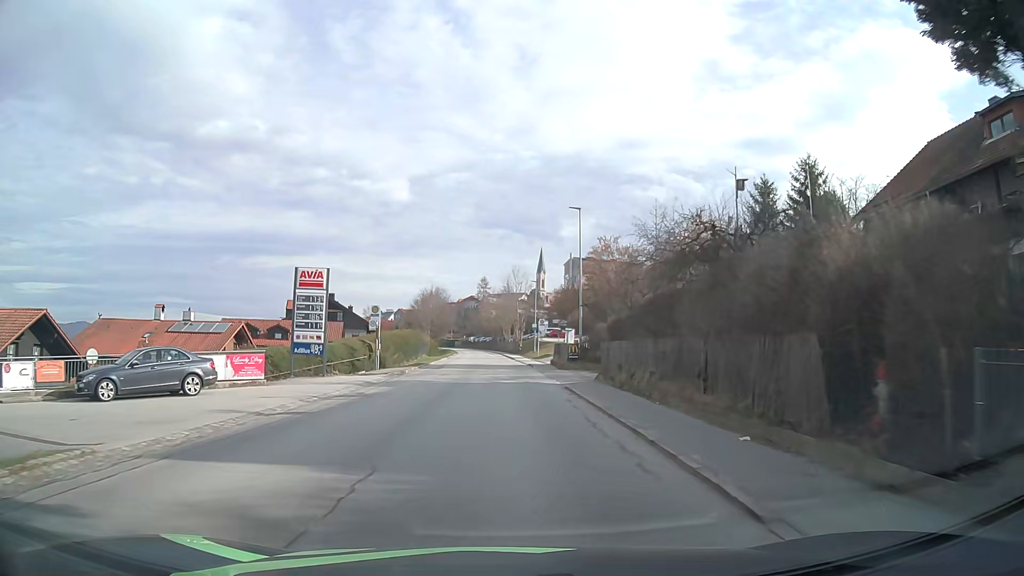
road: tertiary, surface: asphalt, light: Day
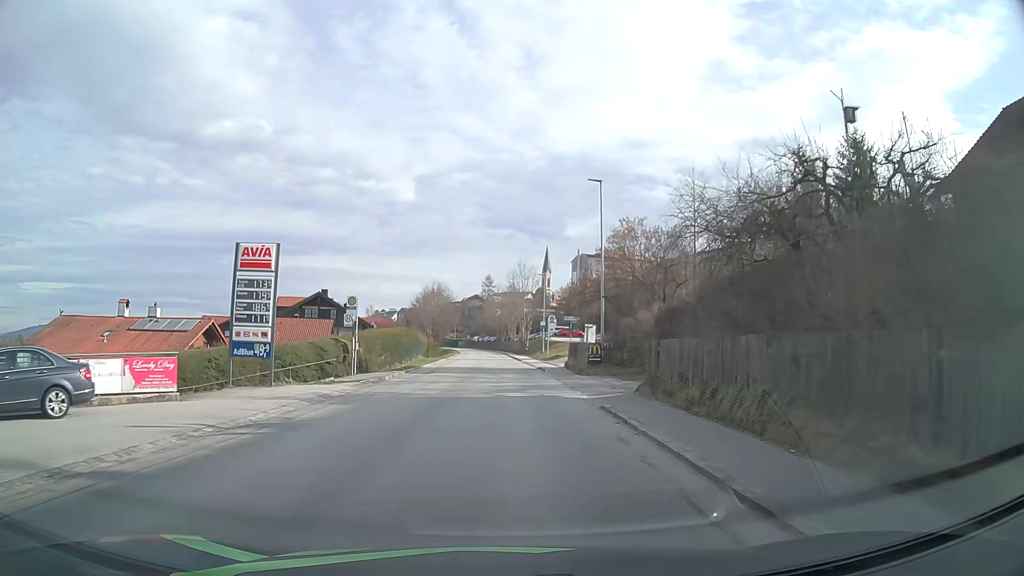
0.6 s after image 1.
(-0.1, +7.0) m; 0°
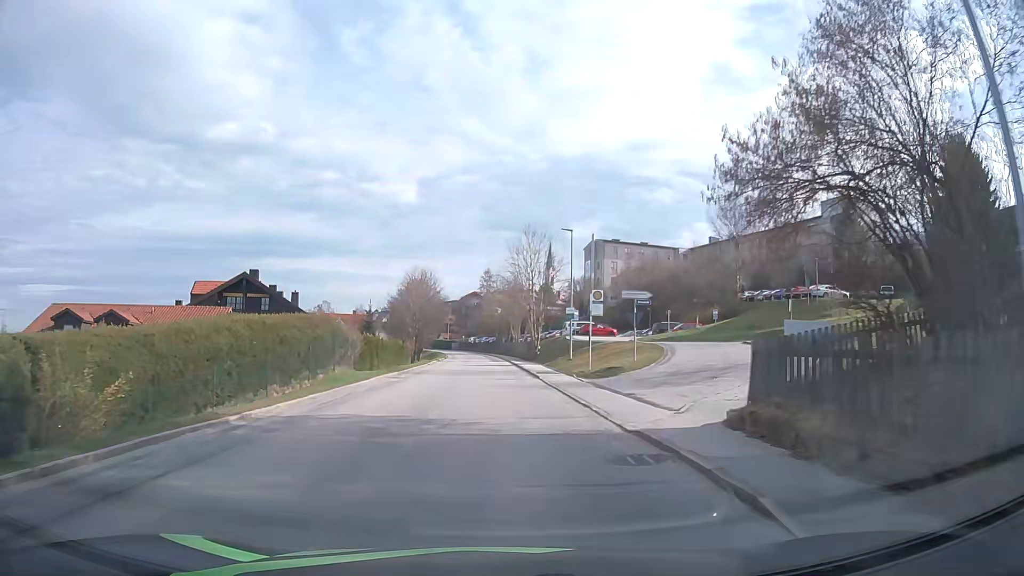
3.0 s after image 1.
(-0.1, +28.3) m; 0°
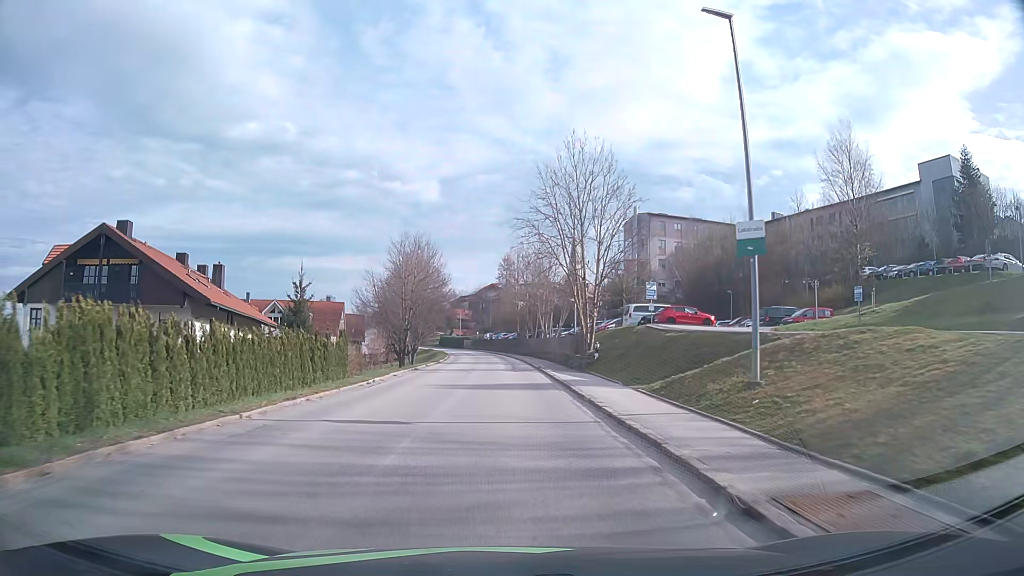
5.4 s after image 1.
(-0.4, +28.8) m; -2°
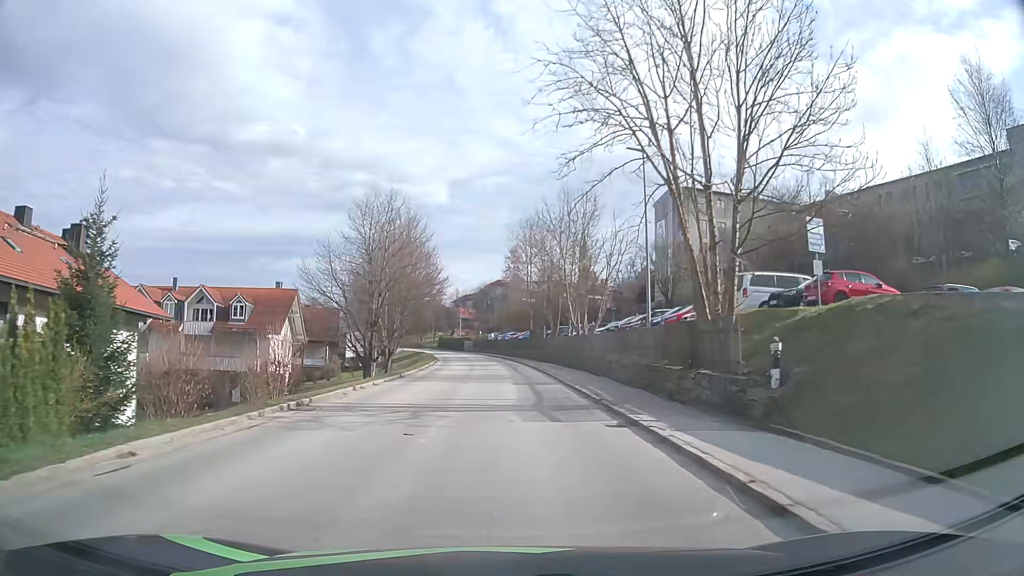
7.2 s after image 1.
(-0.2, +22.0) m; -1°
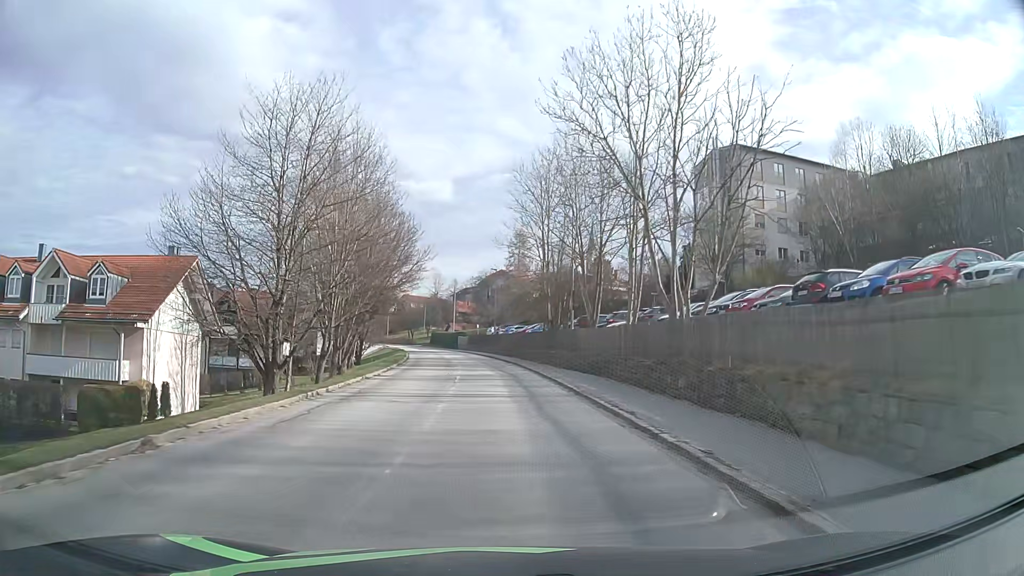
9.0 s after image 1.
(+0.1, +22.3) m; 0°
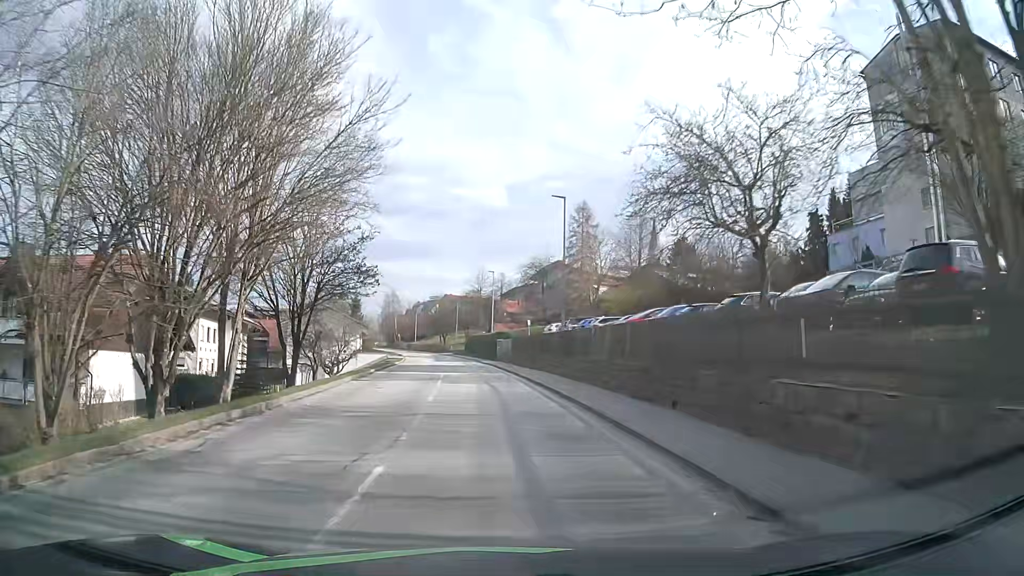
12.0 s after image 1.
(-1.0, +37.4) m; -4°
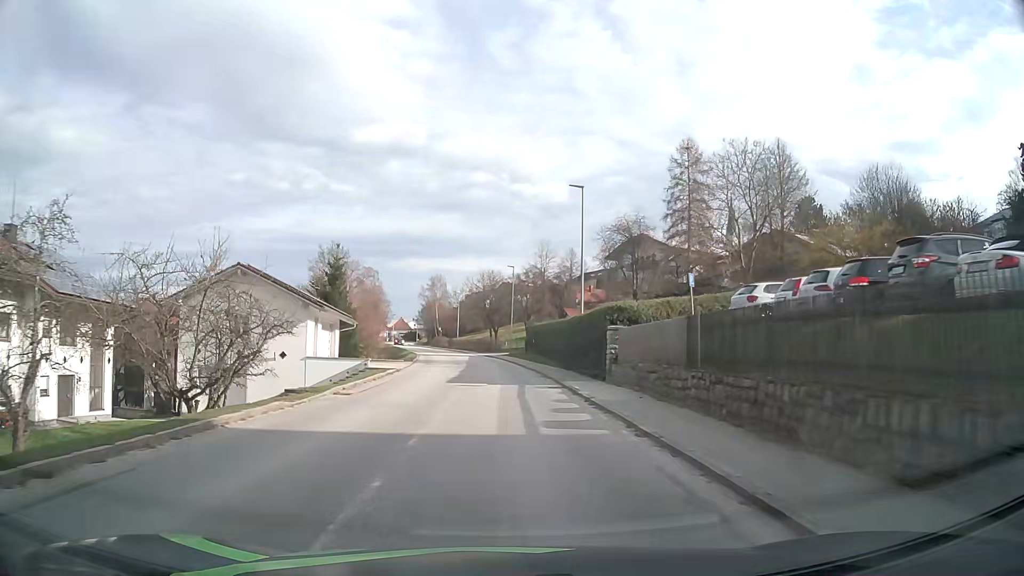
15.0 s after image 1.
(-1.9, +36.5) m; -6°
(0, +10) (0, +20) (0, +30) (0, +40) (-1, +50) (-2, +60) (-3, +70) (-5, +80) (-7, +89) (-9, +99) m
